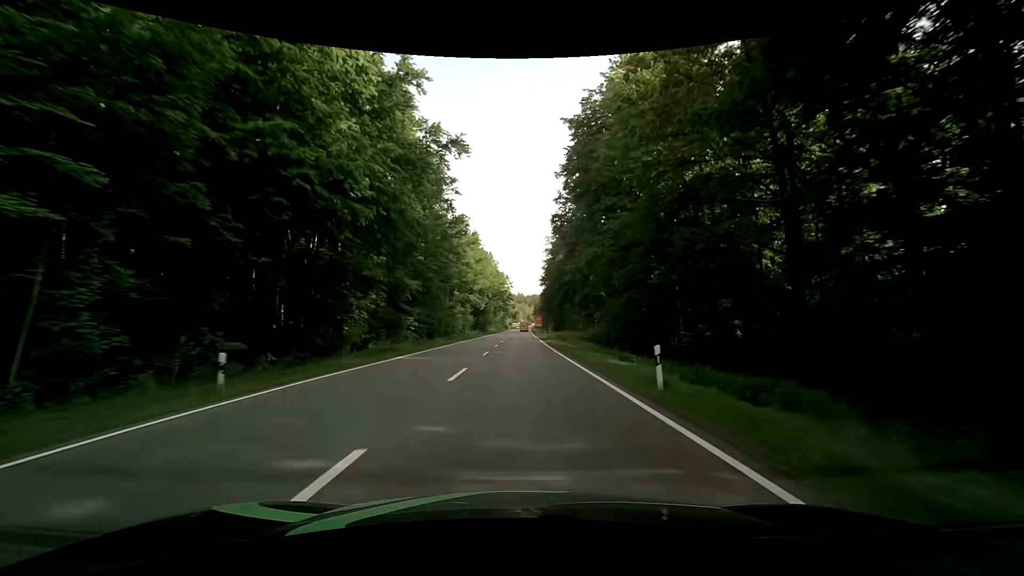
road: secondary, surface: asphalt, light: Day
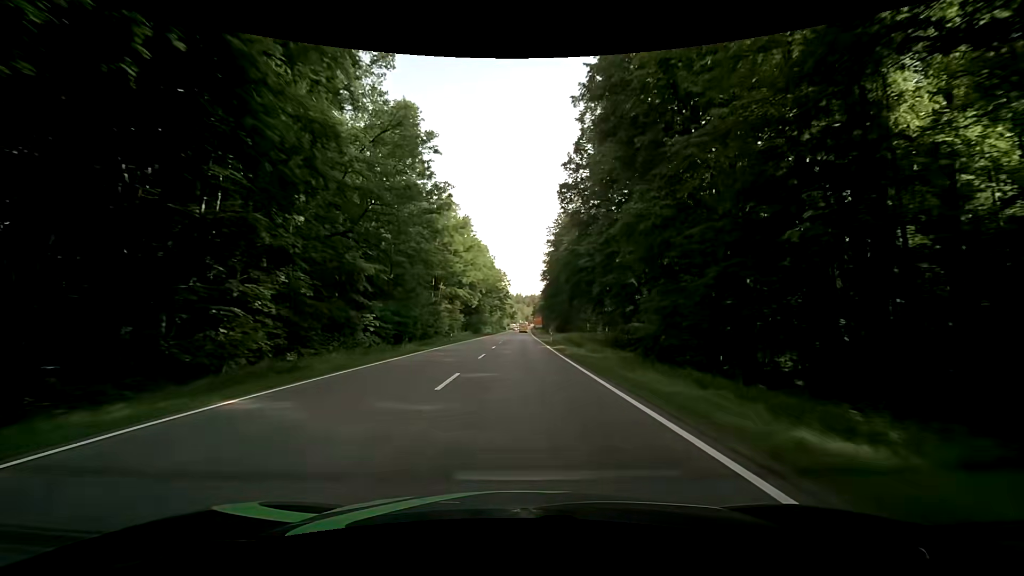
(0.0, +14.2) m; 0°
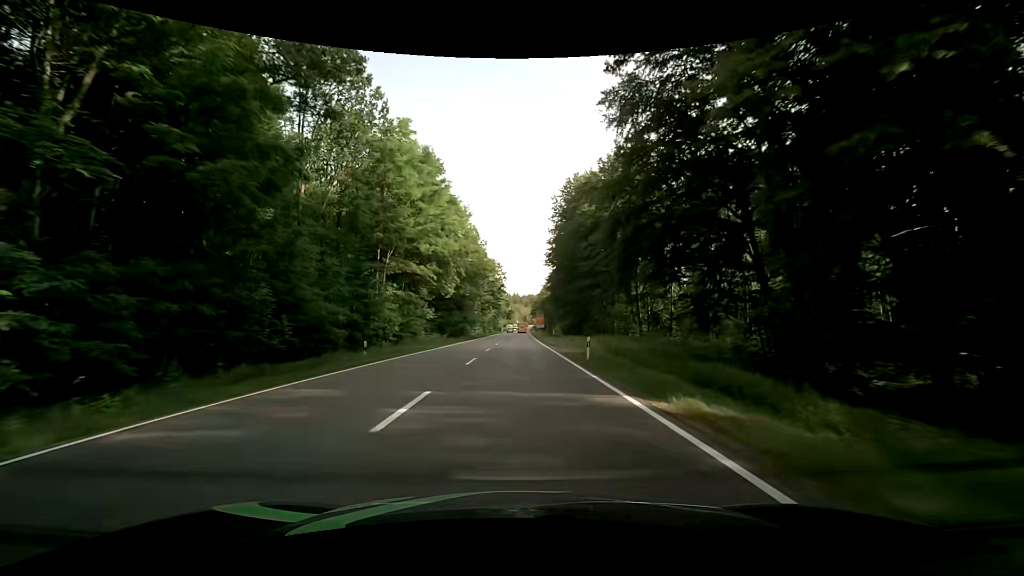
(+0.1, +28.3) m; 0°
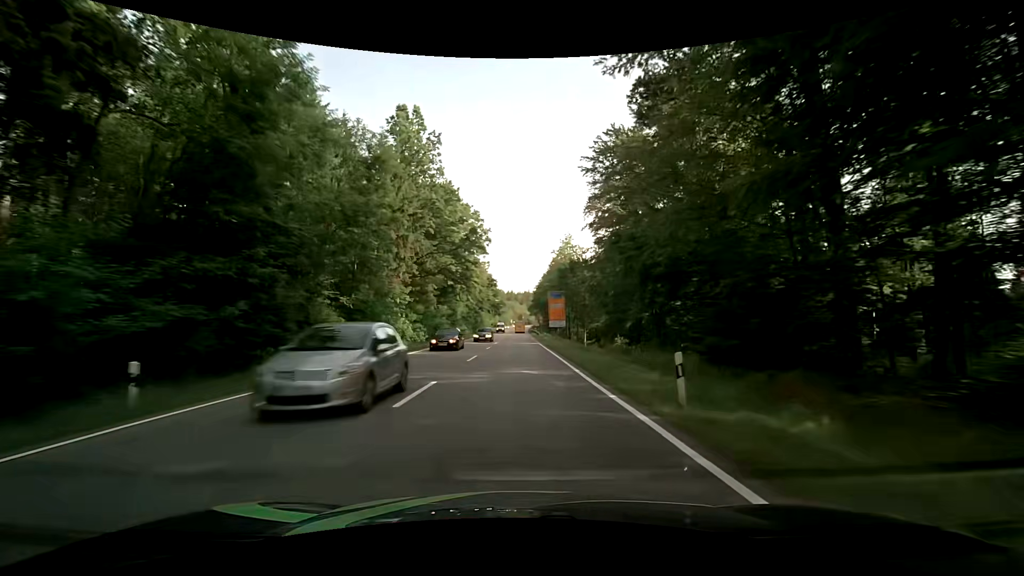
(+0.5, +70.2) m; +1°
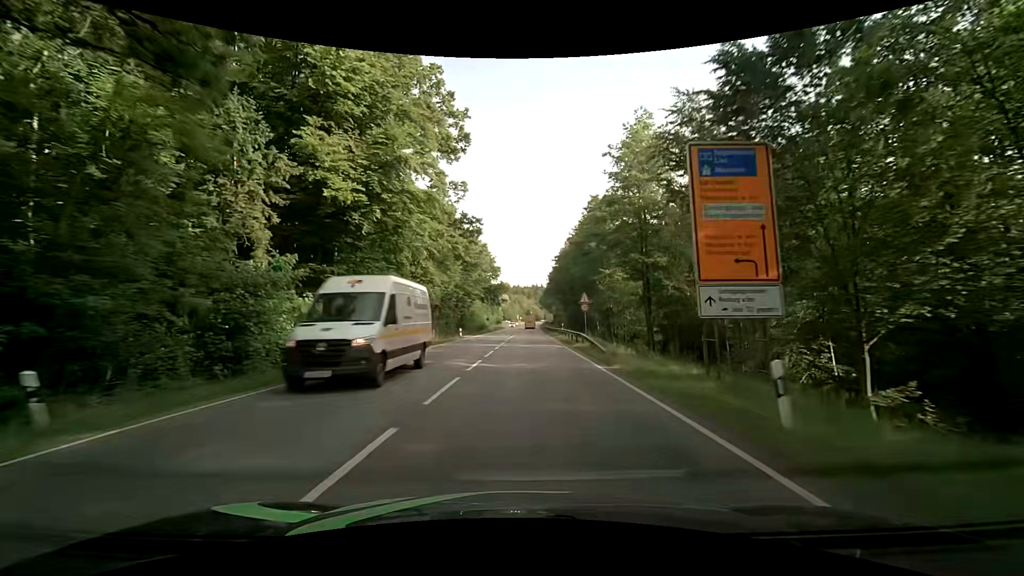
(-0.2, +48.1) m; -1°
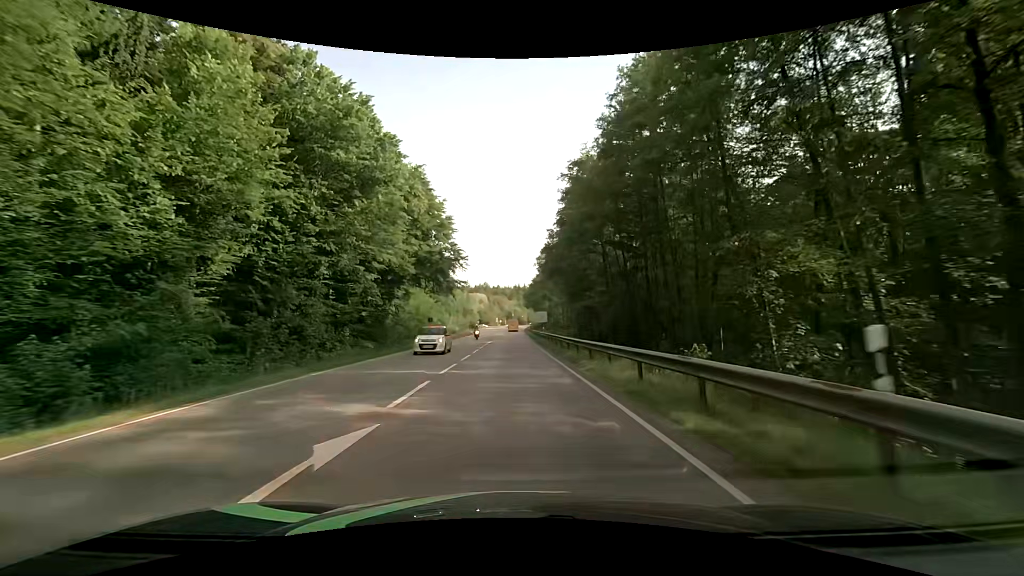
(+1.8, +47.2) m; +2°
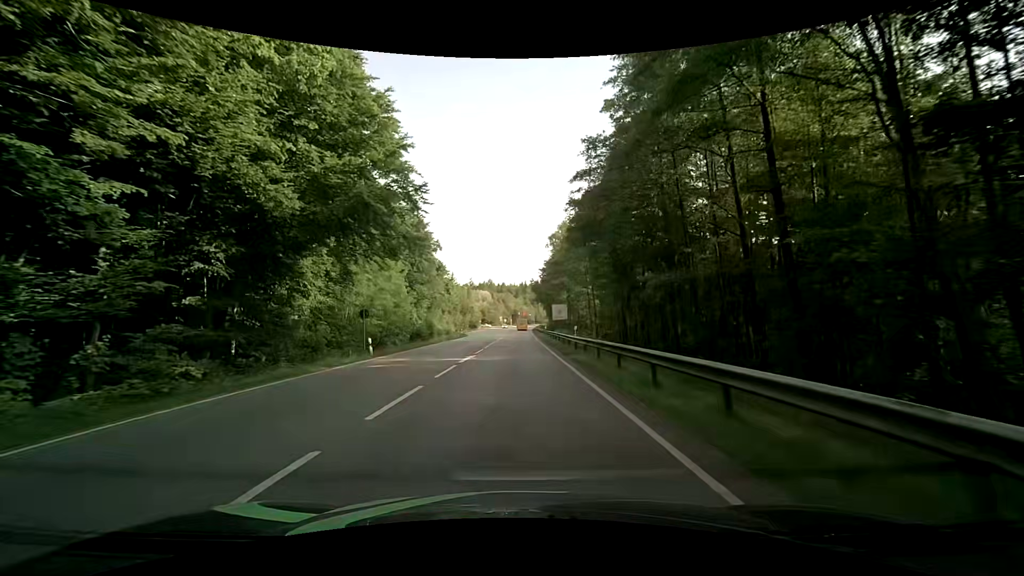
(0.0, +24.8) m; -1°
